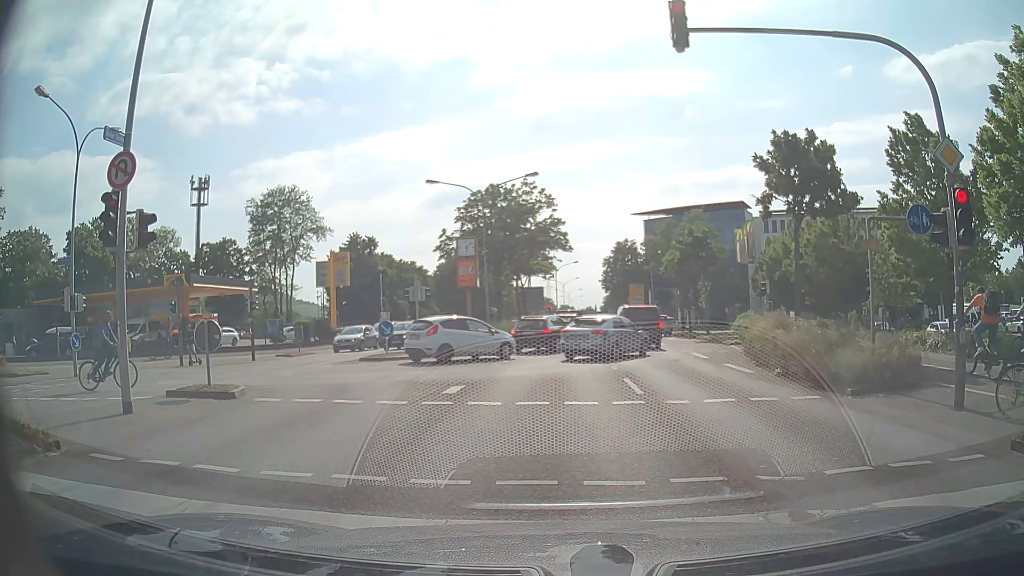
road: primary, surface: asphalt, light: Day
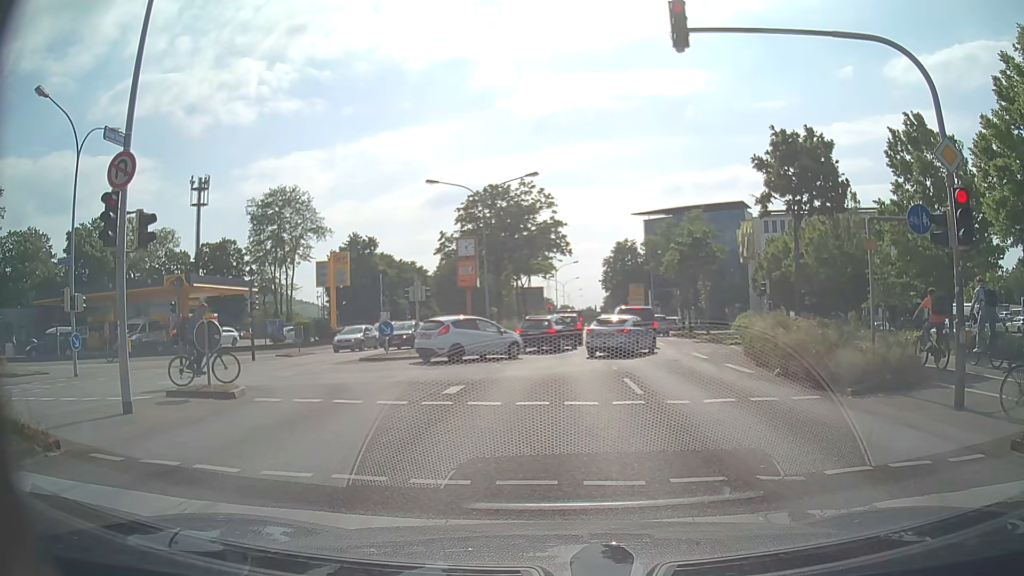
(0.0, 0.0) m; 0°
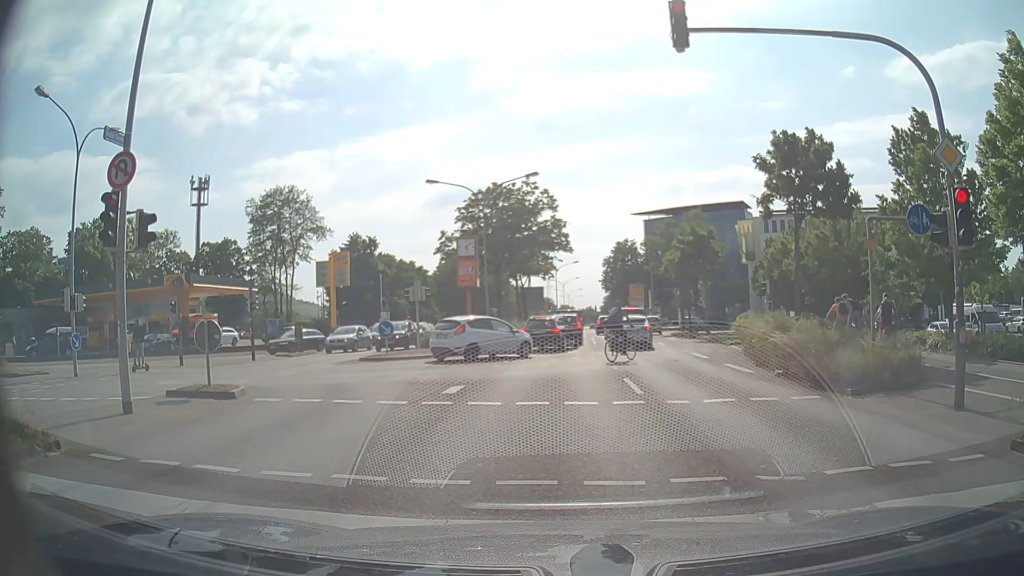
(0.0, 0.0) m; 0°
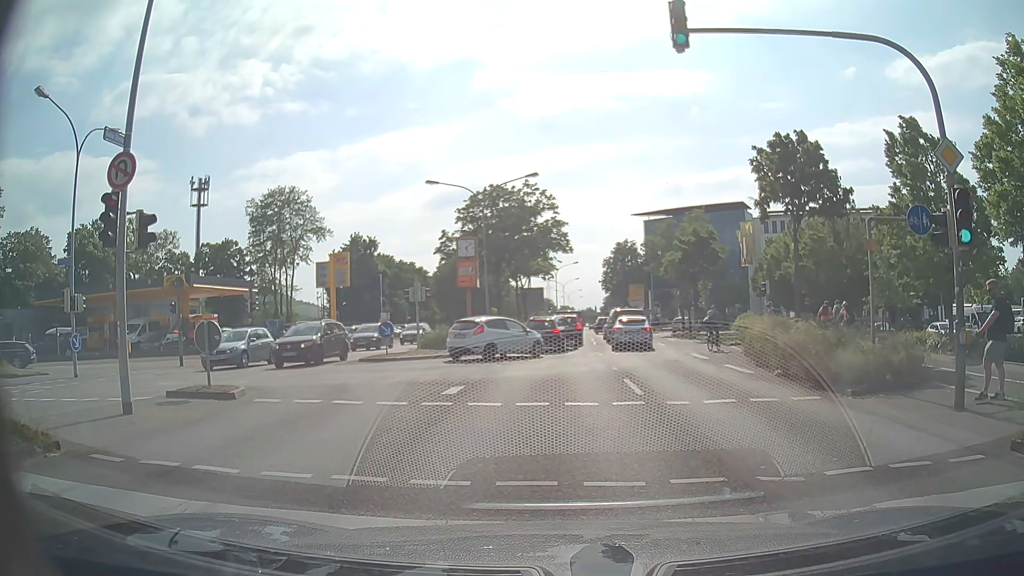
(0.0, 0.0) m; 0°
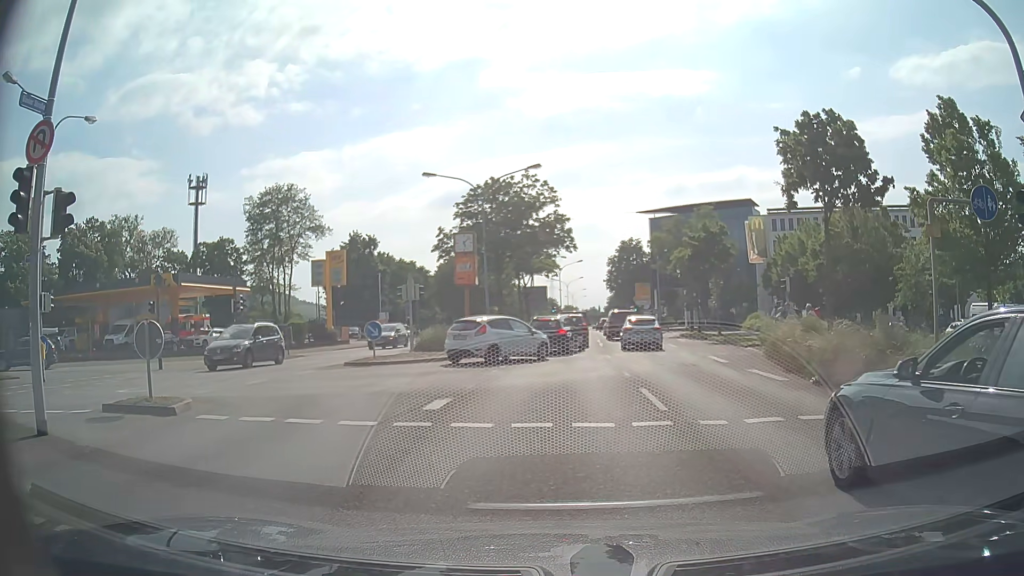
(0.0, +2.2) m; 0°
